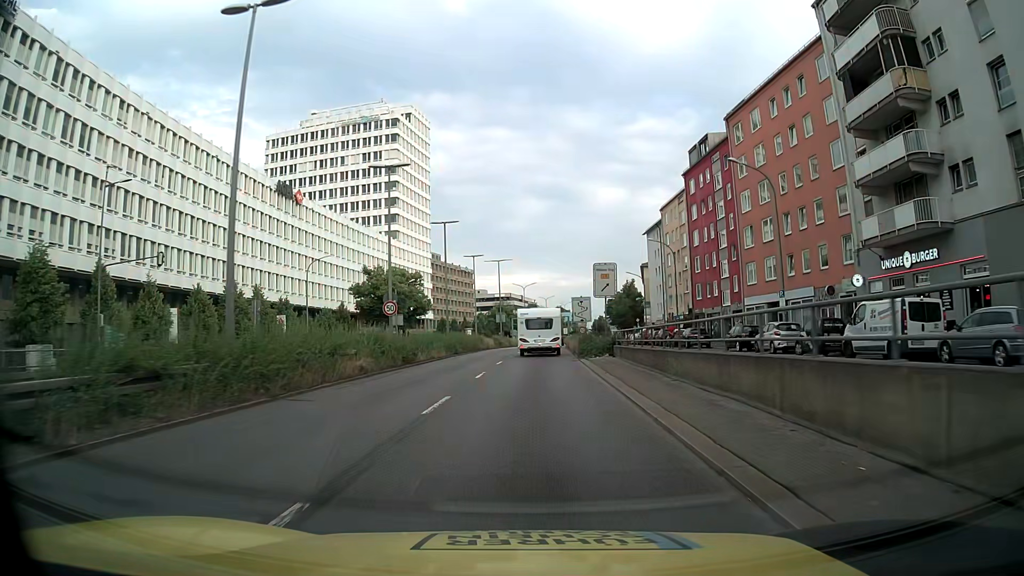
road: trunk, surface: asphalt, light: Day
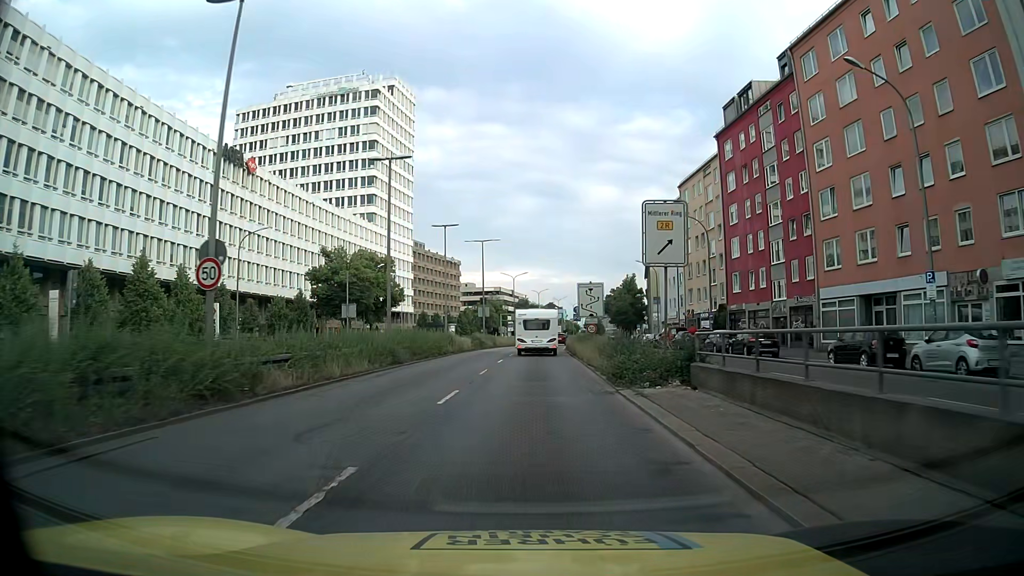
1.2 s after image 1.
(-0.1, +15.8) m; 0°
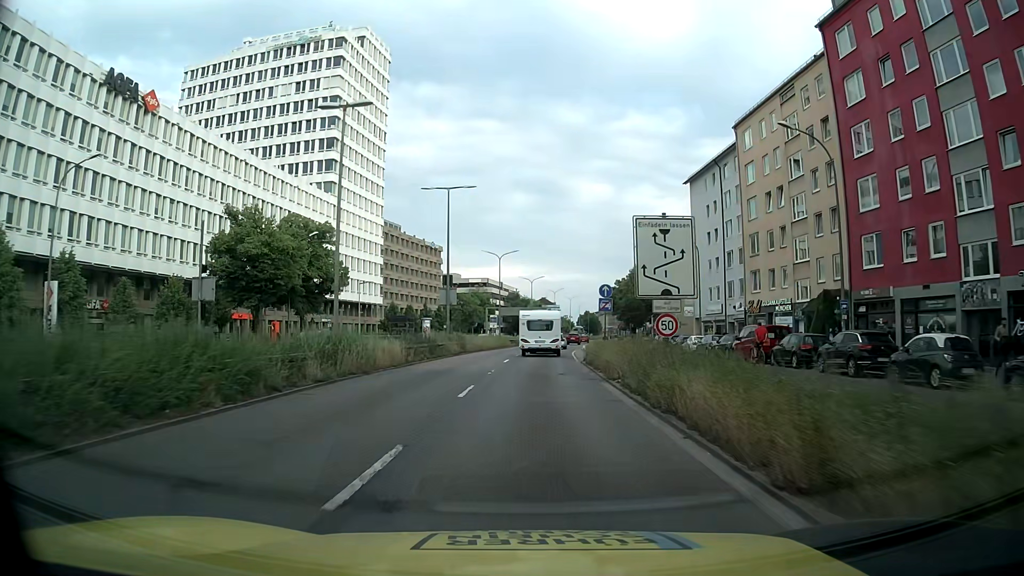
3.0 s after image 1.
(+0.2, +24.2) m; +1°
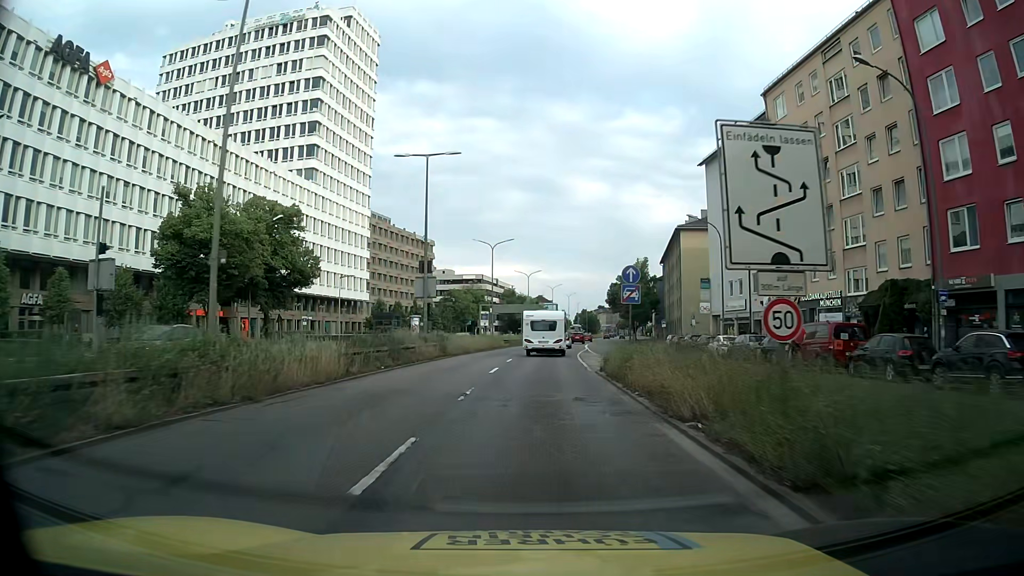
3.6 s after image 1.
(0.0, +8.2) m; 0°
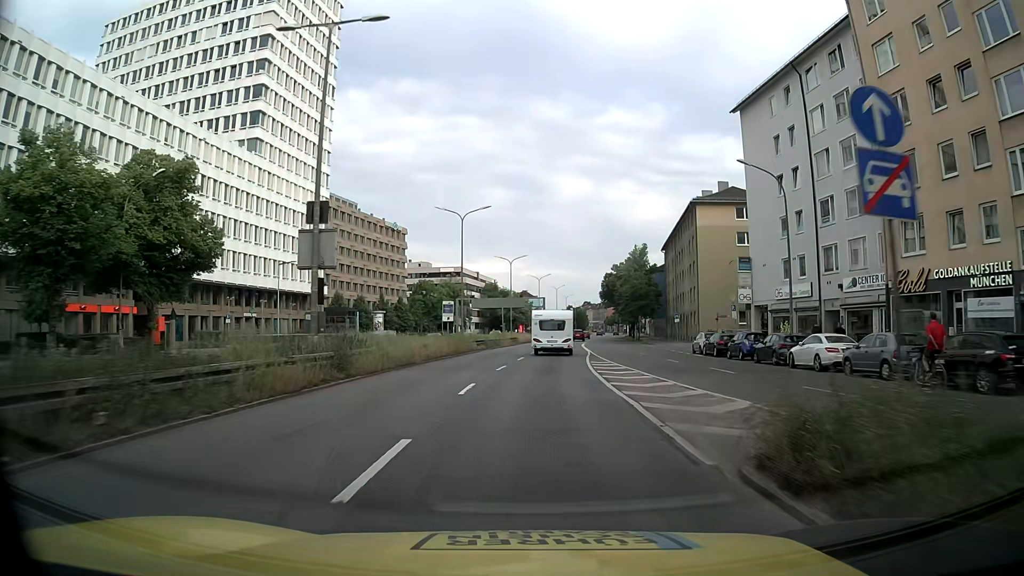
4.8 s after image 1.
(+0.2, +16.5) m; +1°
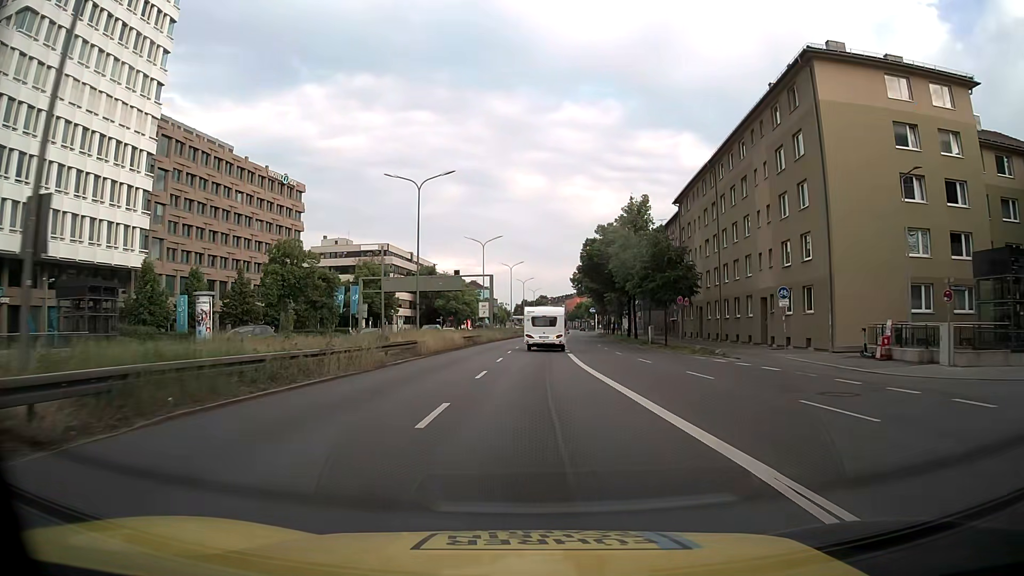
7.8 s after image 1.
(+1.6, +41.4) m; +4°
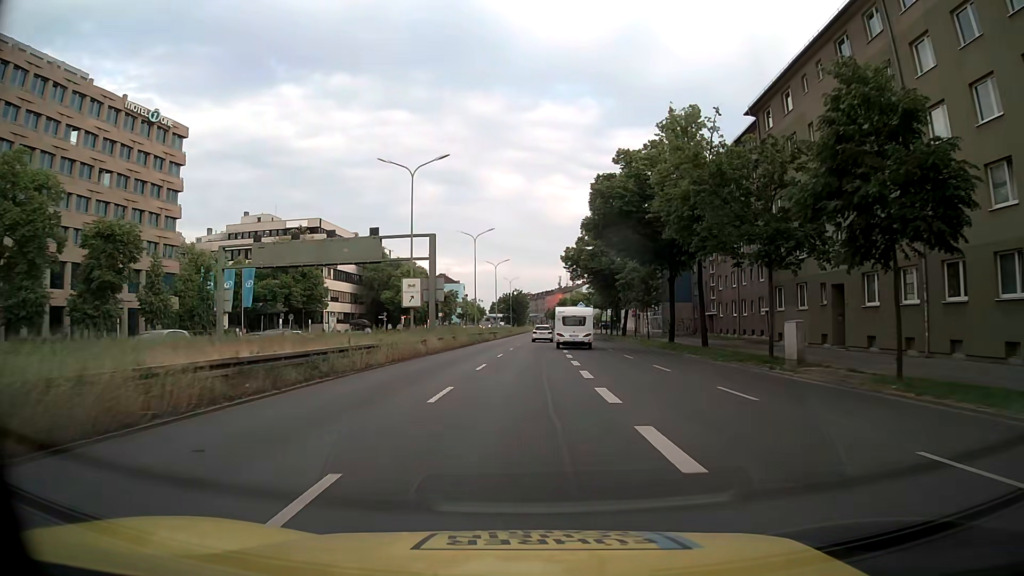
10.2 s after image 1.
(+0.5, +33.1) m; +2°
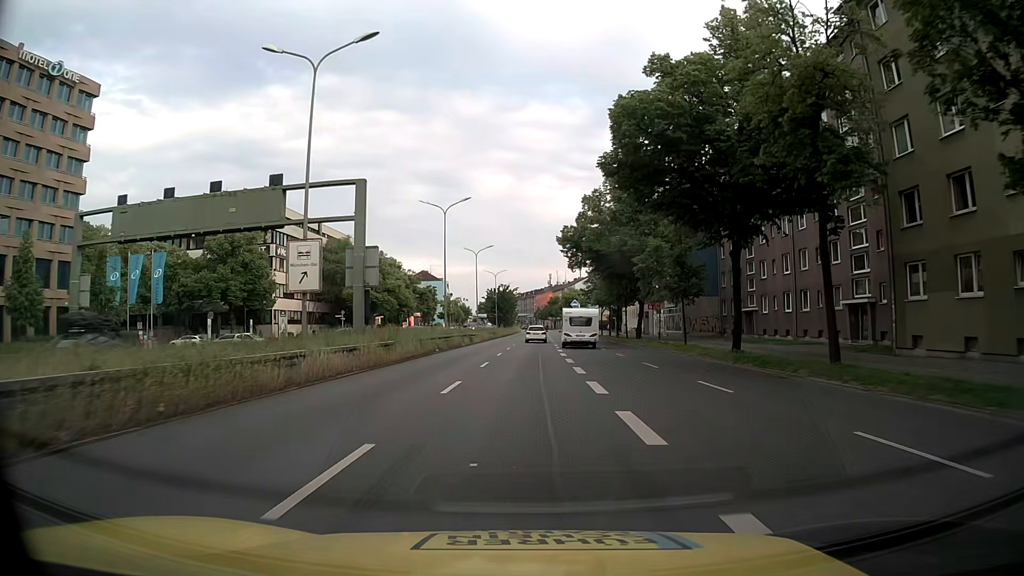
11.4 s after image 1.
(+0.1, +16.5) m; +1°
(0, +10) (0, +20) (0, +30) (0, +40) (+1, +50) (+1, +60) (+1, +70) (+1, +80) (+1, +90) (+2, +100) m
